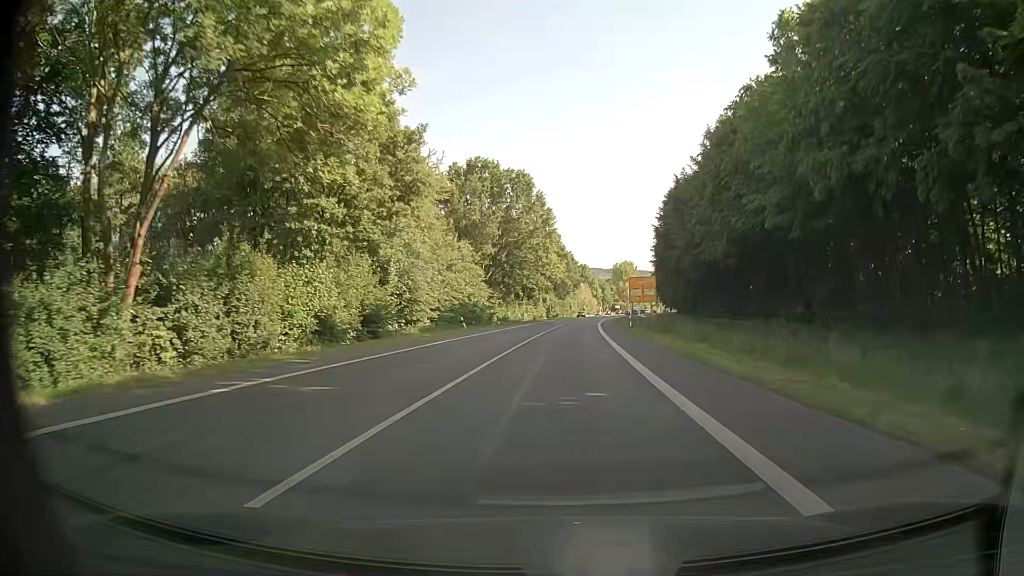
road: primary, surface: asphalt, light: Day
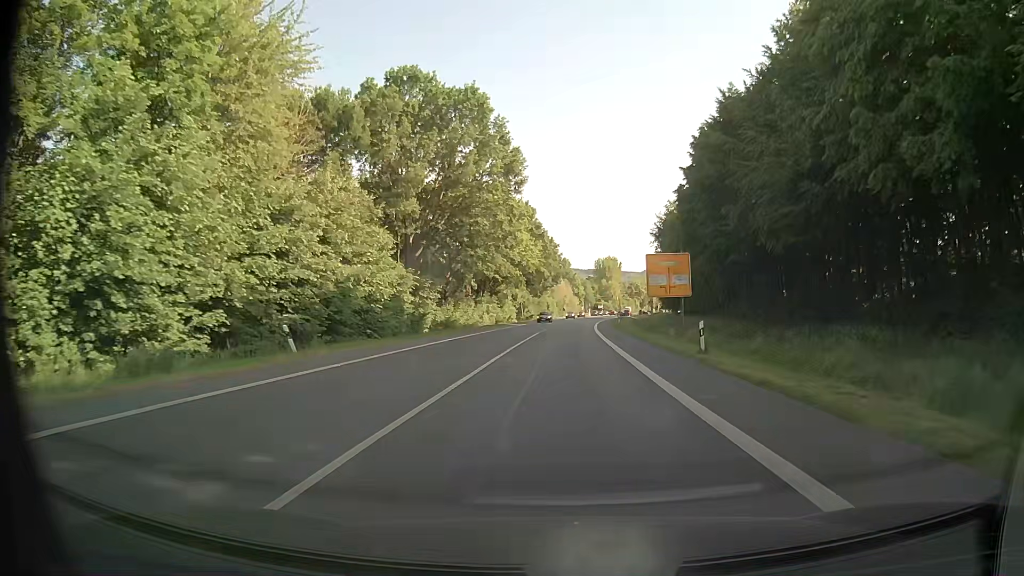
(+0.5, +31.8) m; +2°
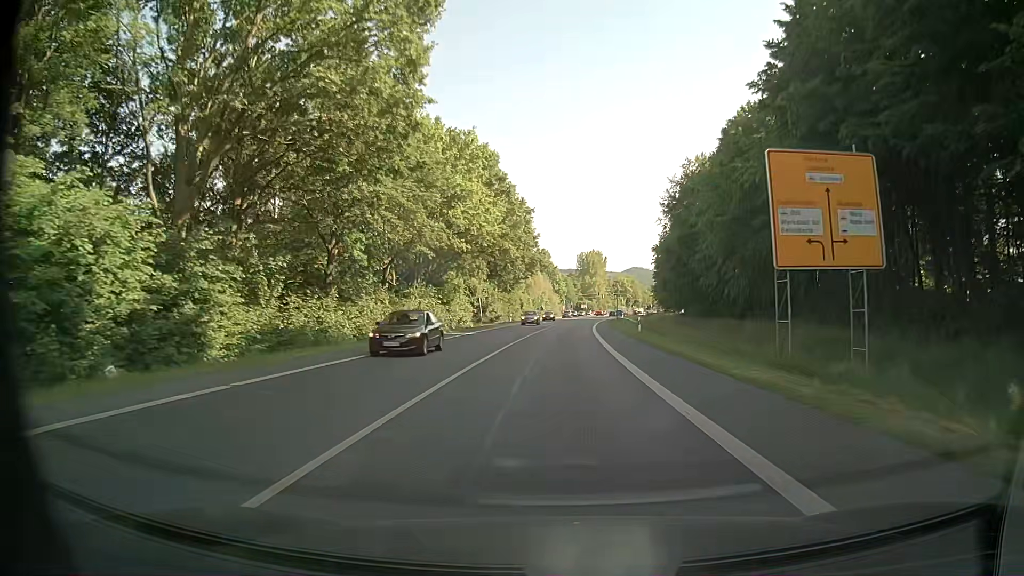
(+0.5, +31.5) m; +2°
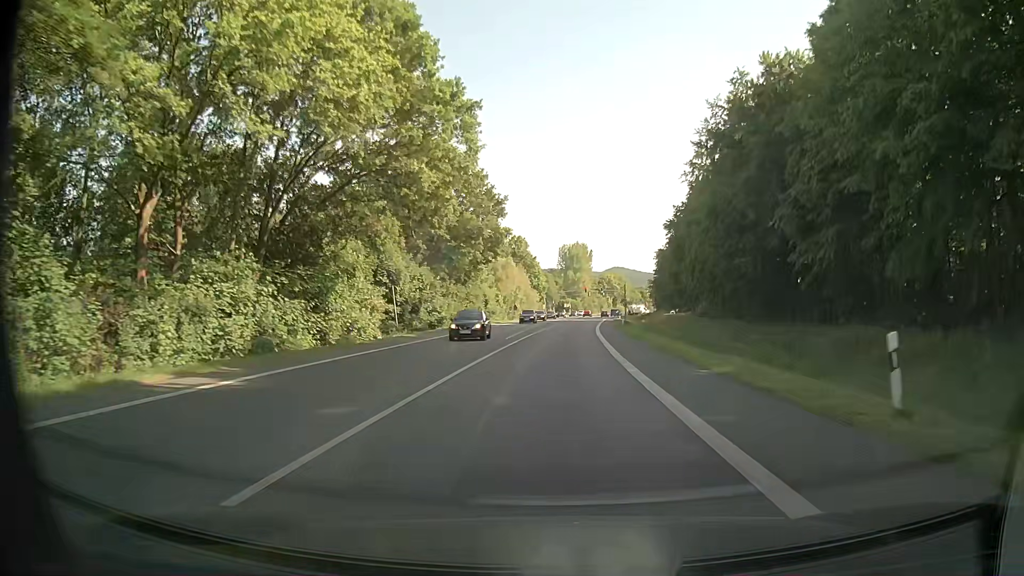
(+0.5, +31.2) m; +2°
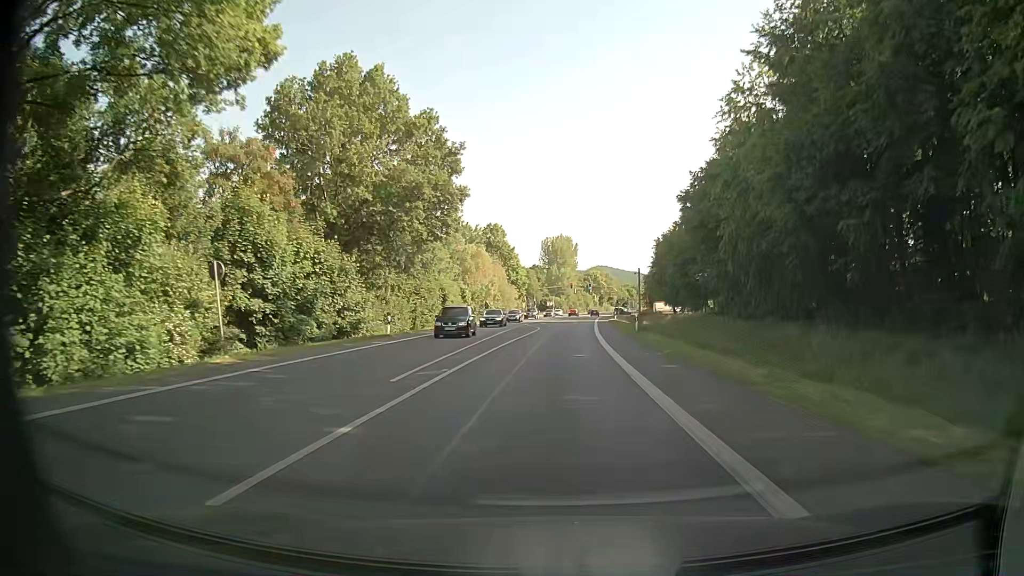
(+0.2, +20.2) m; +2°
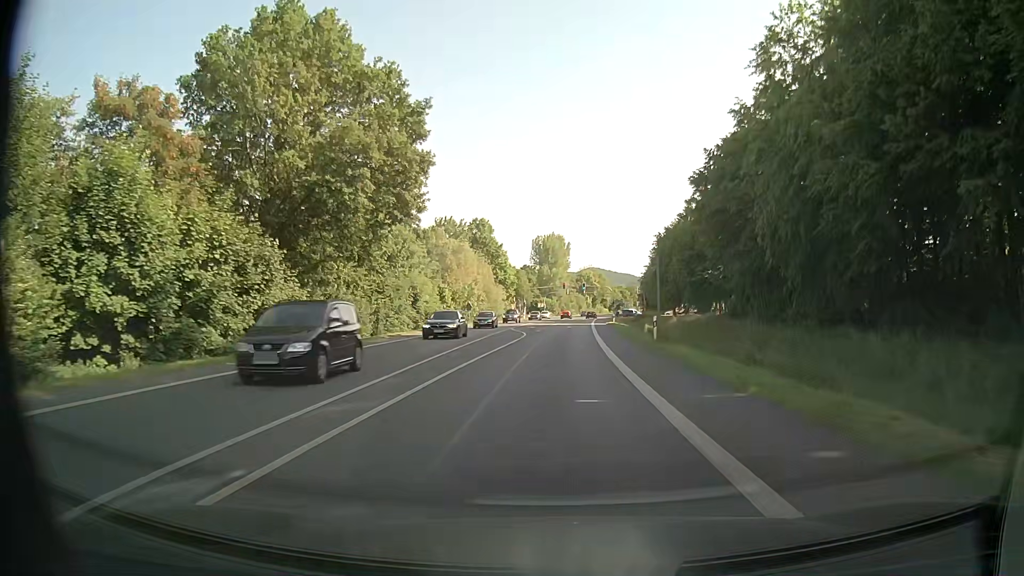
(0.0, +9.8) m; 0°
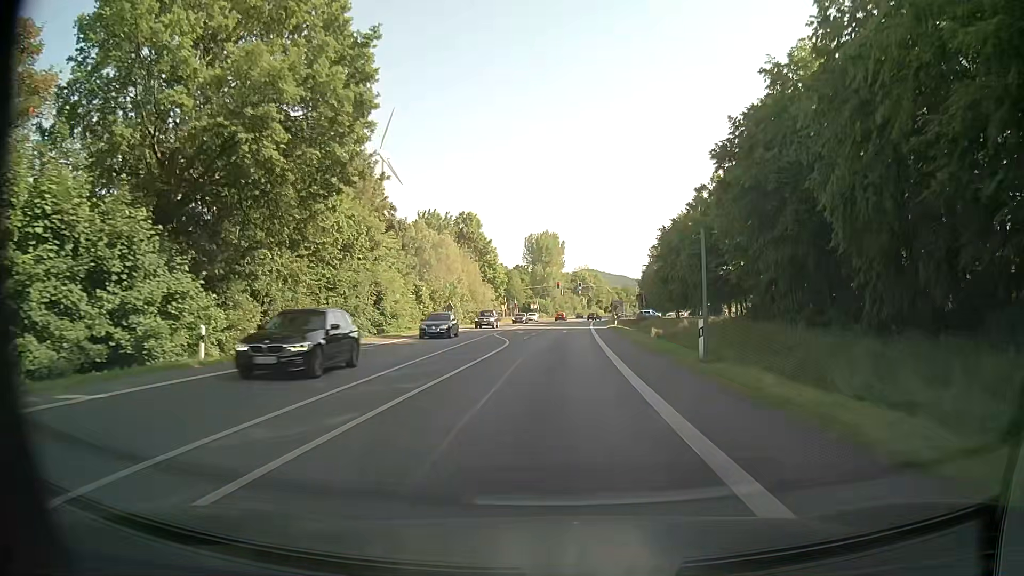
(+0.1, +9.9) m; +1°
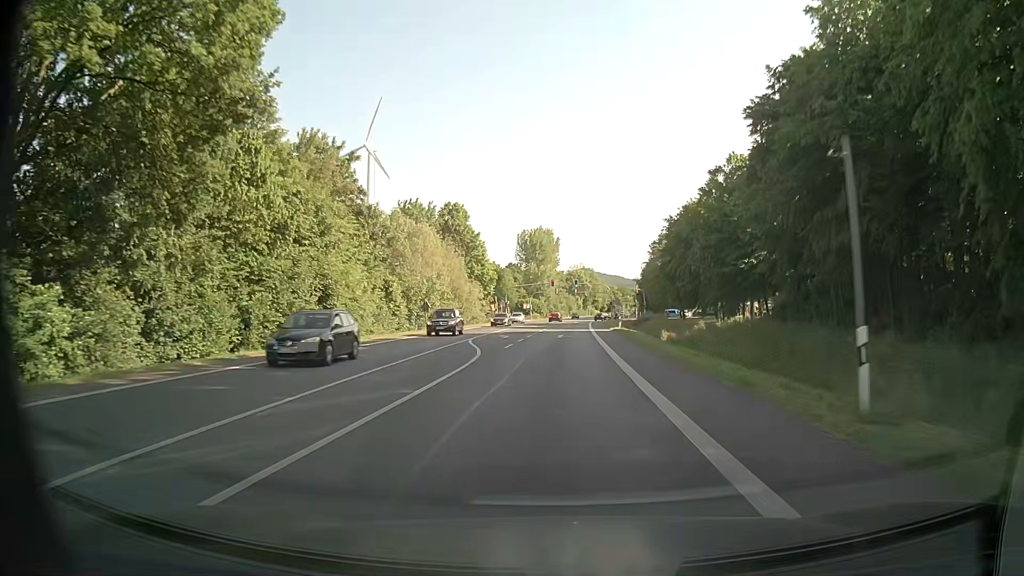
(0.0, +10.0) m; 0°
(0, +10) (0, +20) (0, +30) (+1, +40) (+1, +50) (+2, +60) (+2, +70) (+2, +80) (+3, +90) (+4, +100) m
